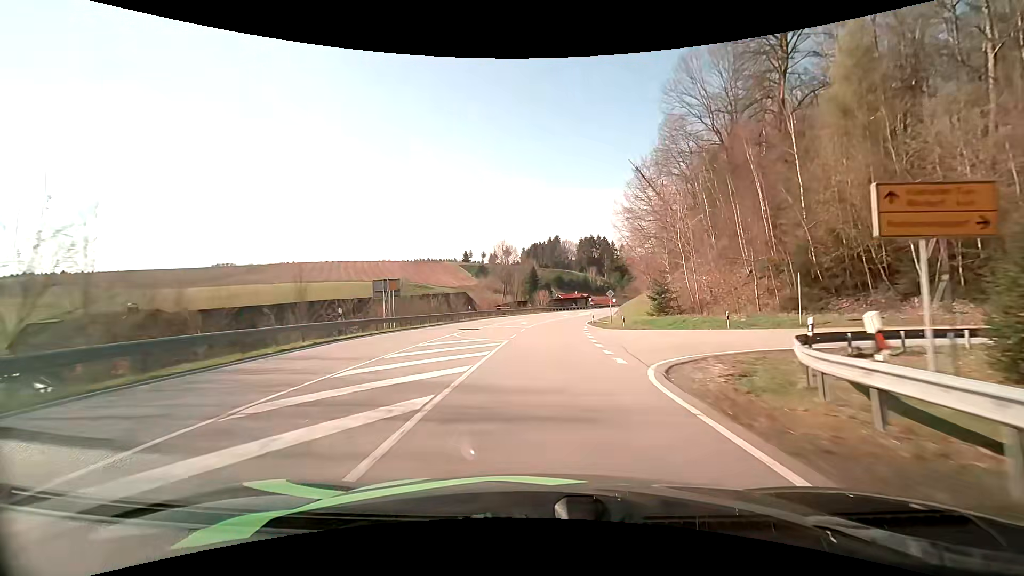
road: secondary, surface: asphalt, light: Day
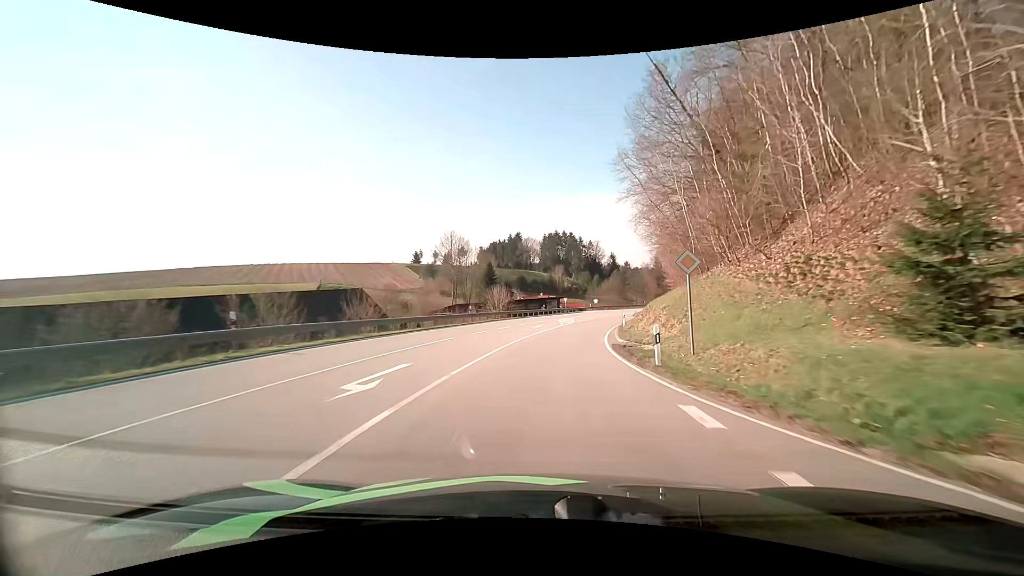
(+1.1, +34.0) m; +5°
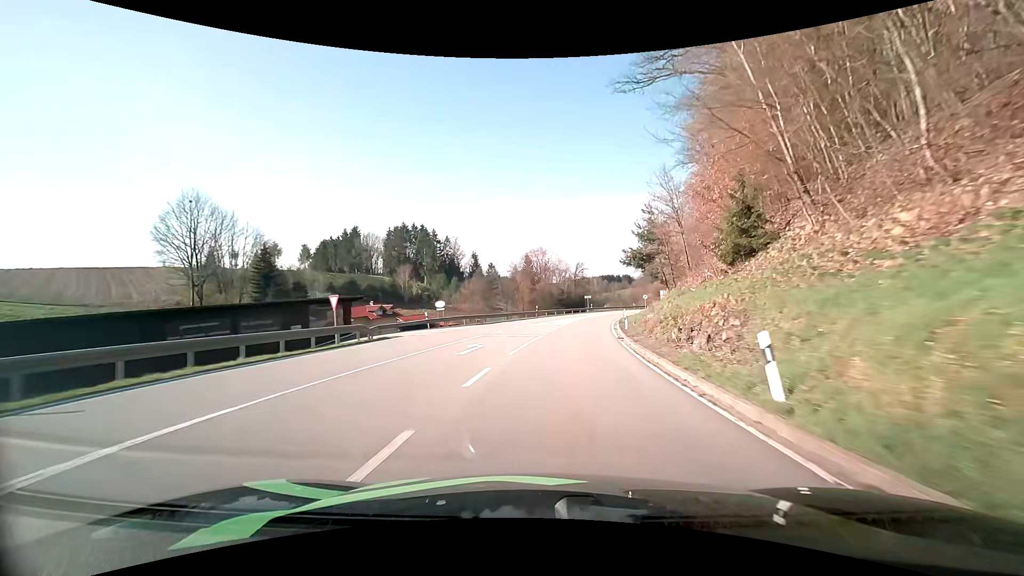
(+6.9, +55.7) m; +15°
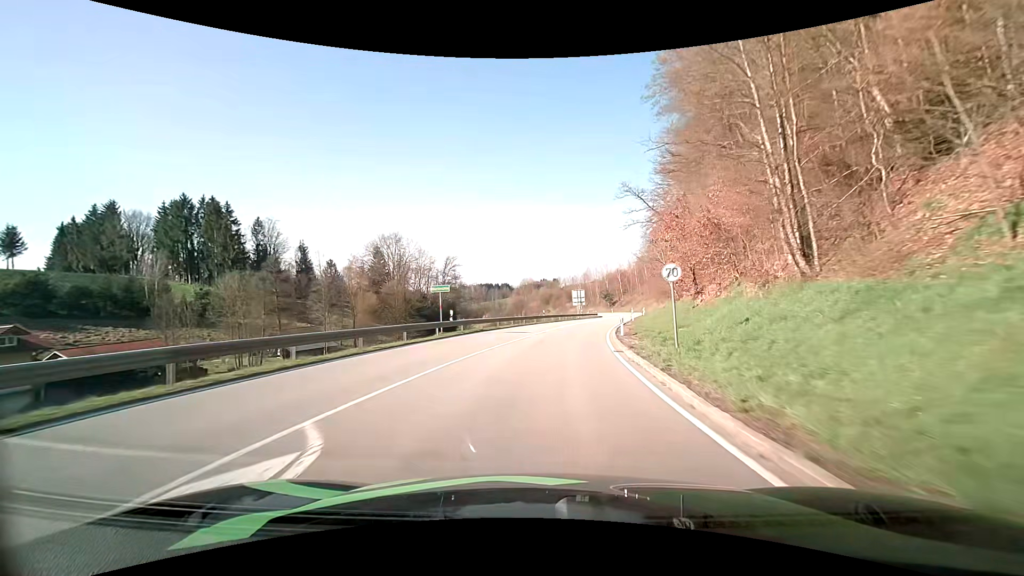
(+6.5, +56.4) m; +13°
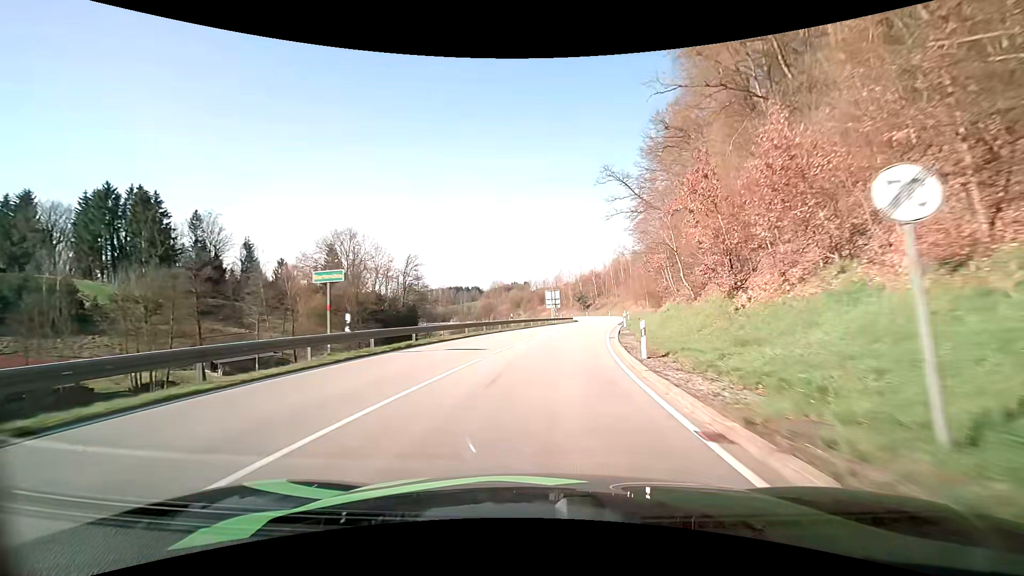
(+0.4, +11.4) m; +4°
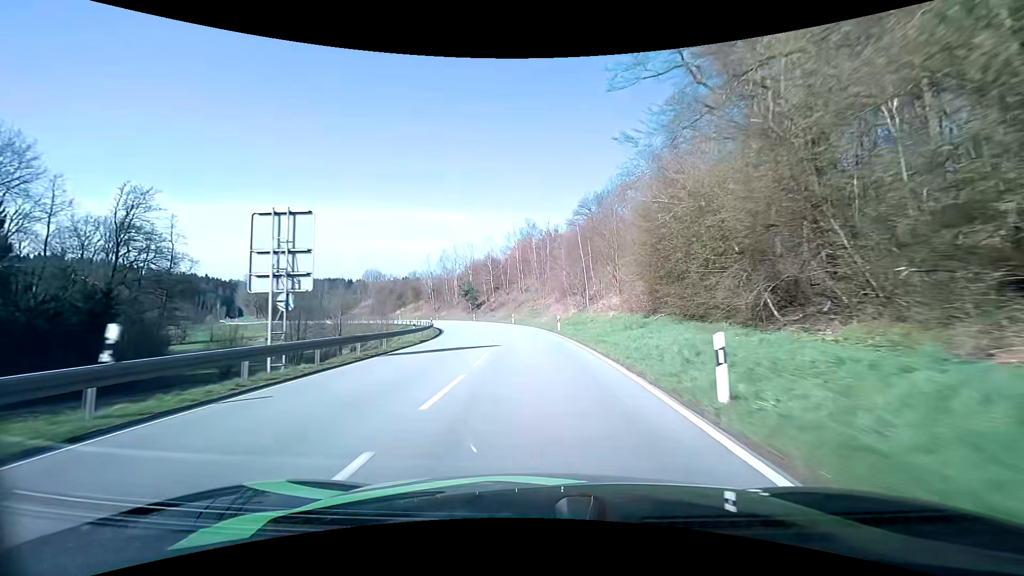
(+6.8, +57.0) m; +11°
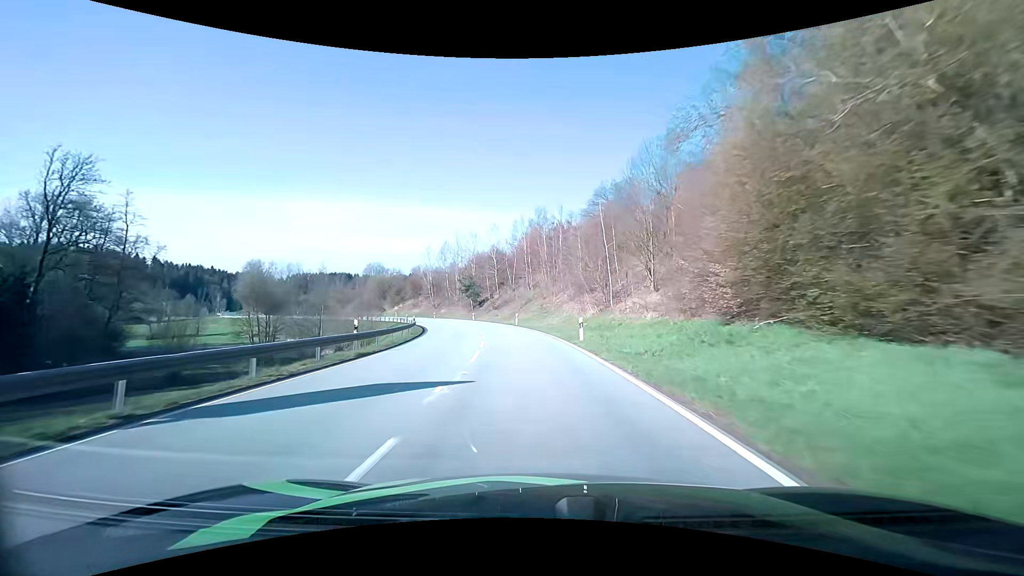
(0.0, +11.4) m; -1°
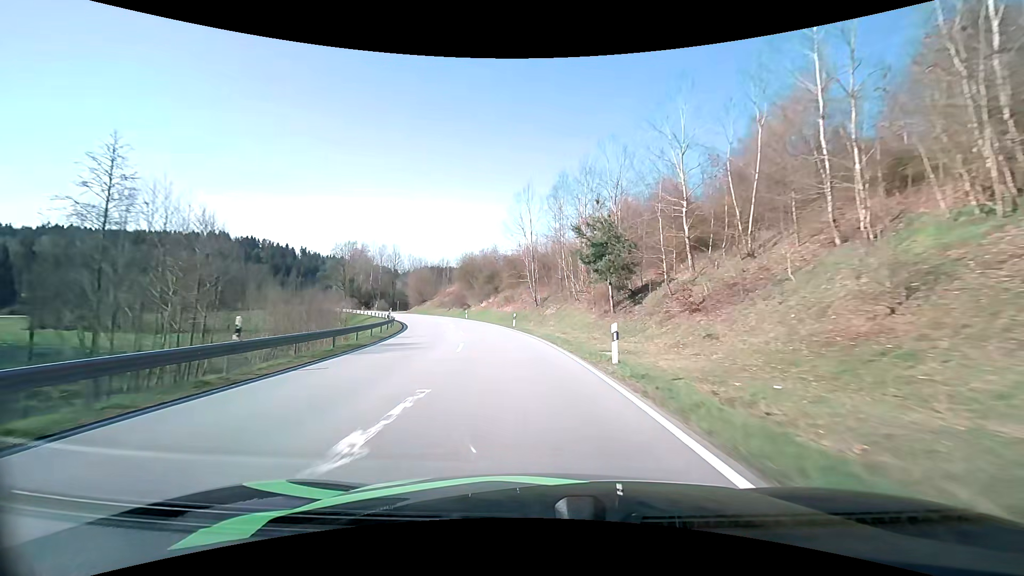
(-7.0, +57.8) m; -16°
(0, +10) (-1, +20) (-3, +30) (-5, +40) (-7, +49) (-11, +59) (-14, +68) (-18, +77) (-23, +86) (-27, +95) m
